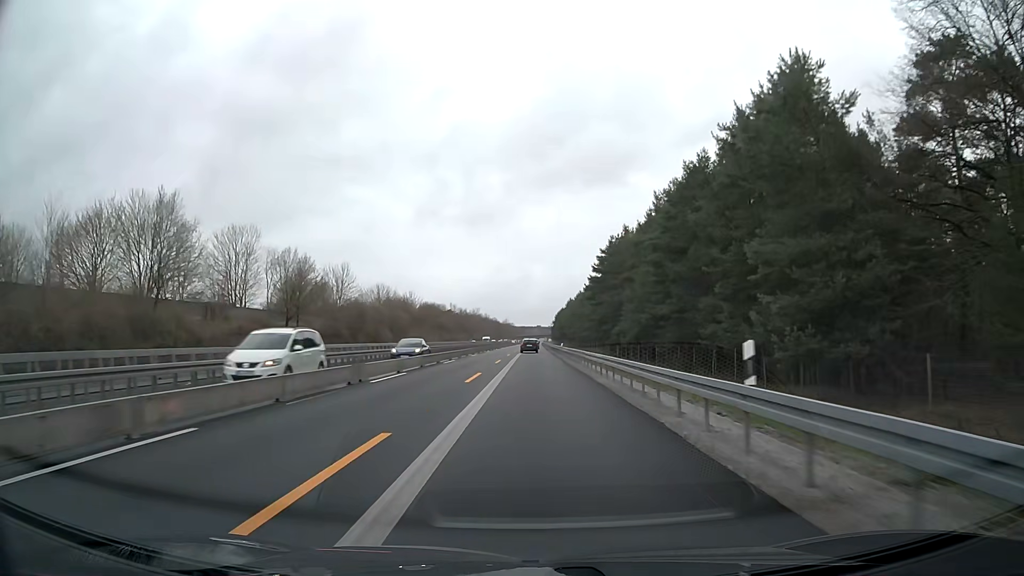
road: motorway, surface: asphalt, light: Day
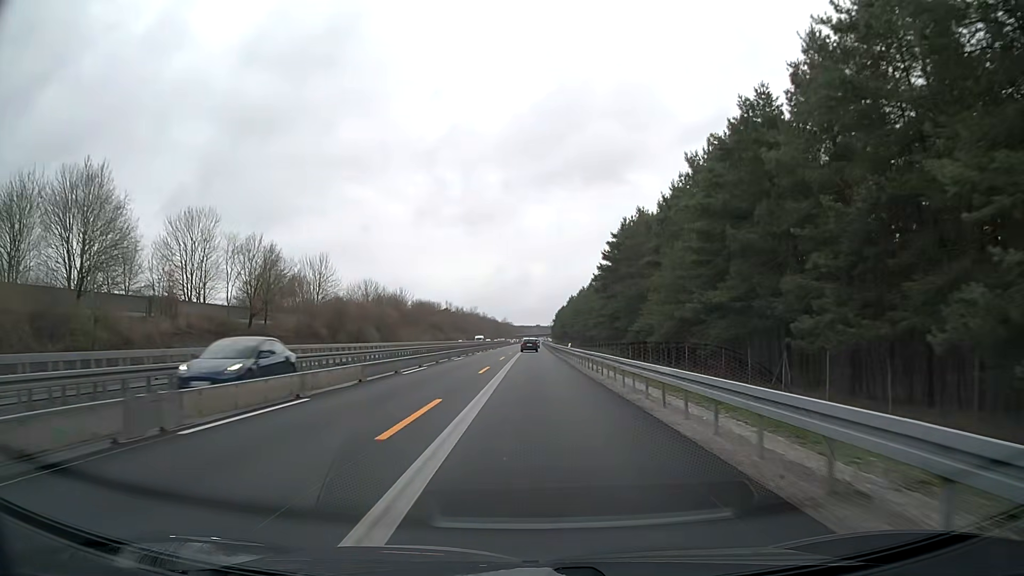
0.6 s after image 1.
(0.0, +12.5) m; 0°
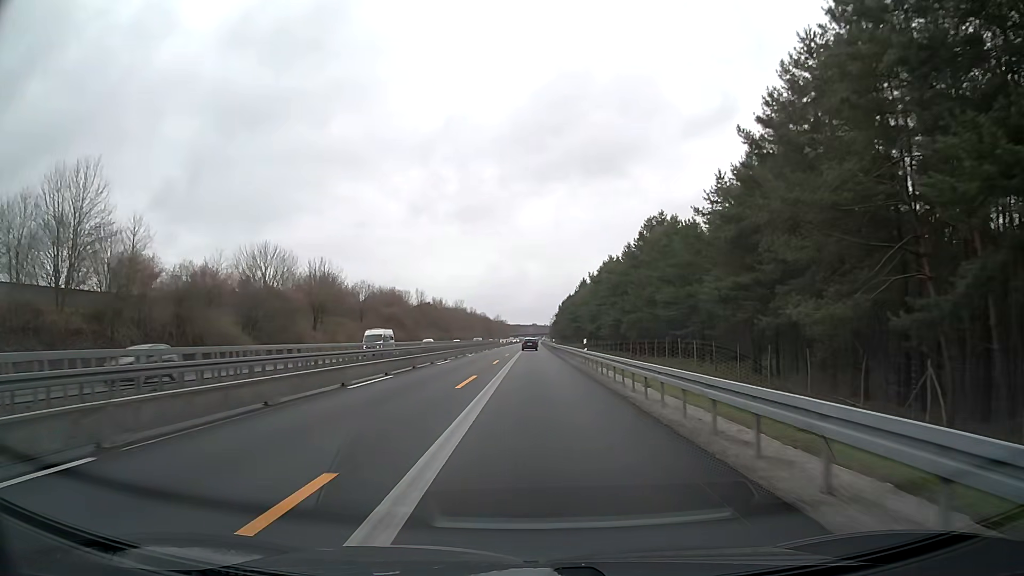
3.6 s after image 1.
(+0.4, +62.4) m; +1°
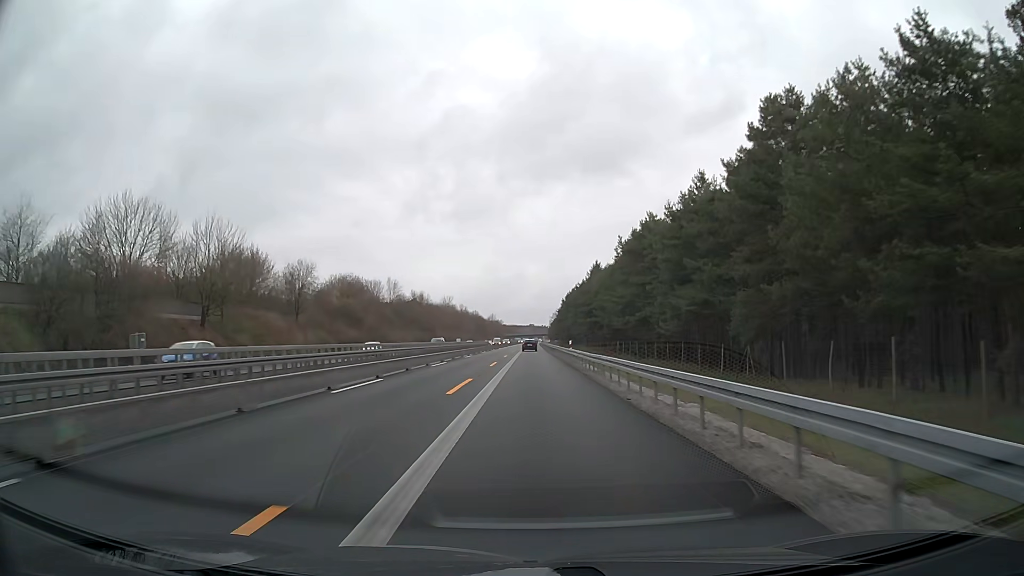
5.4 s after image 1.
(0.0, +37.4) m; 0°
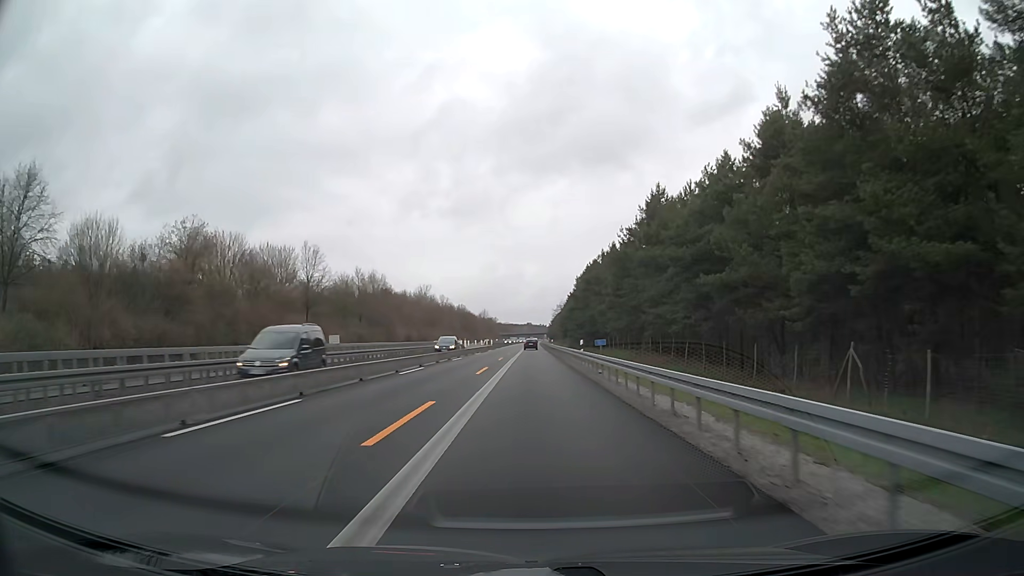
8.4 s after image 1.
(0.0, +62.5) m; 0°
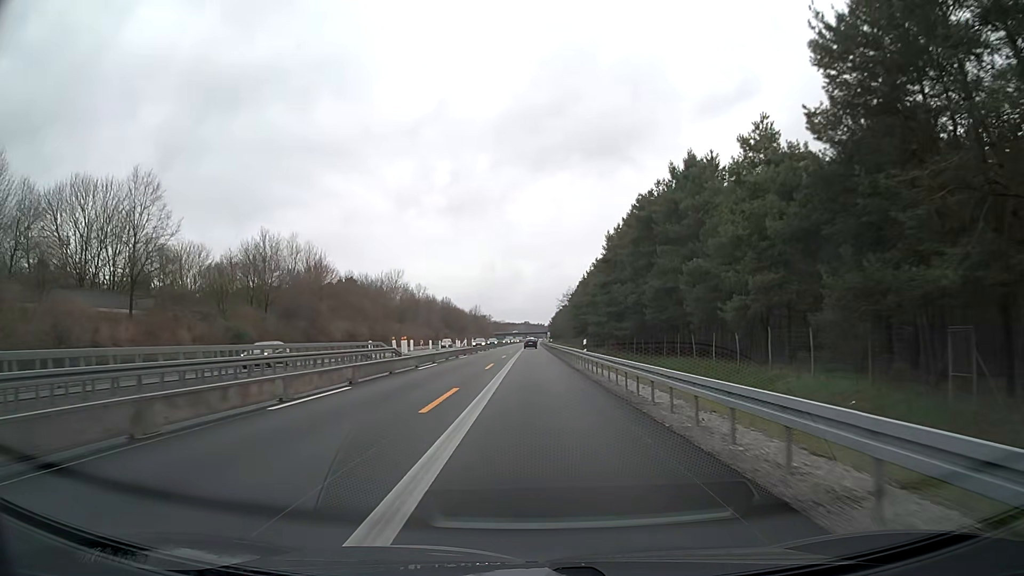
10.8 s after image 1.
(+0.1, +50.1) m; 0°
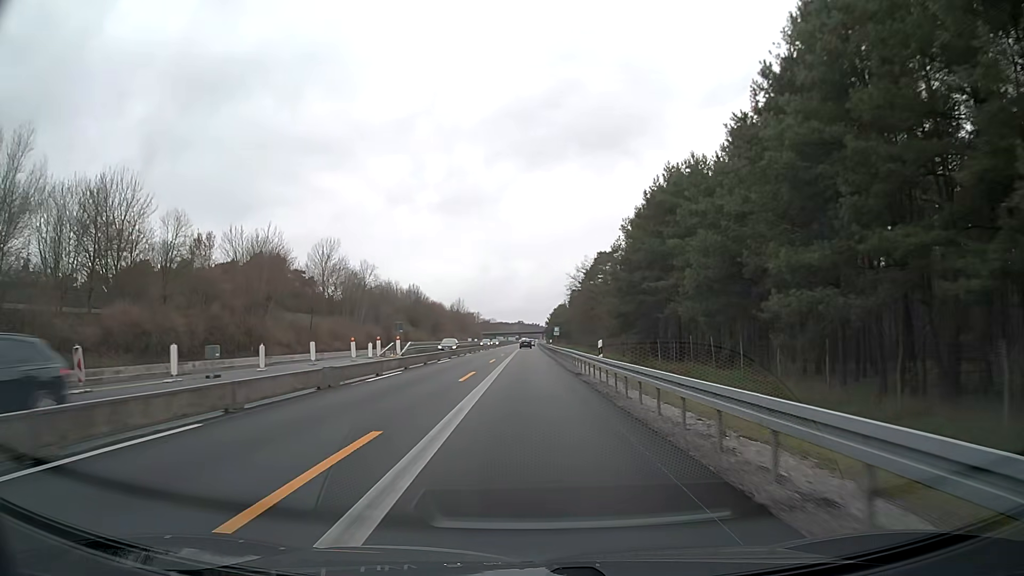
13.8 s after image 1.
(+0.2, +62.7) m; +1°
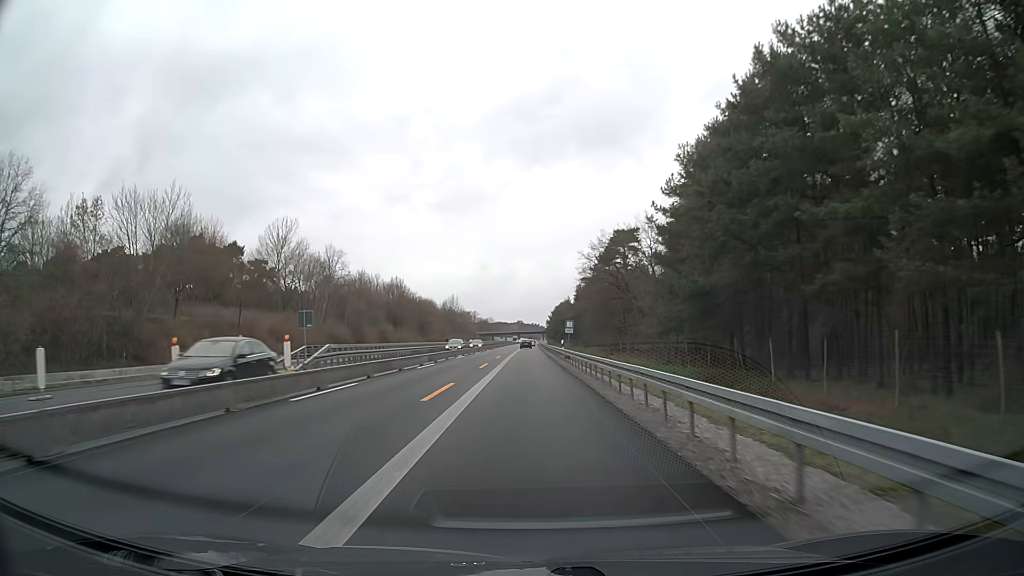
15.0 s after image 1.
(0.0, +25.1) m; 0°
(0, +10) (0, +20) (0, +30) (0, +40) (-1, +50) (-1, +60) (-1, +70) (-1, +80) (-1, +90) (-1, +100) m
